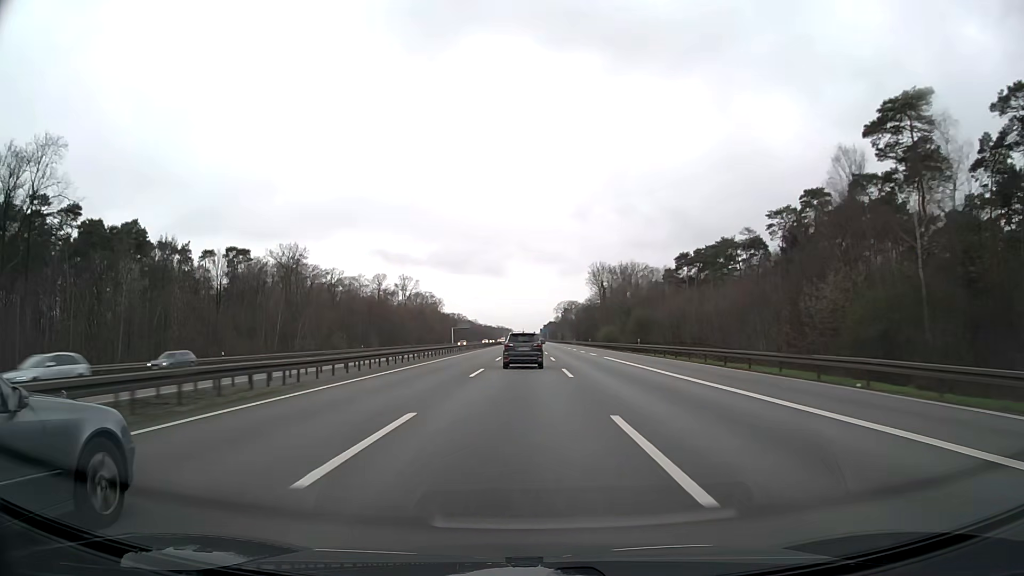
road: motorway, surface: asphalt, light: Day
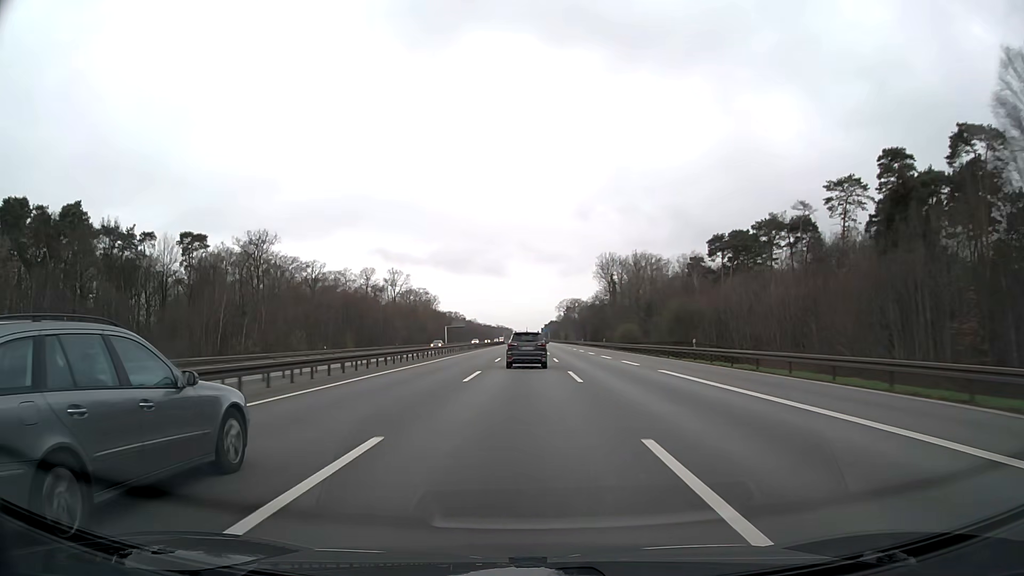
(0.0, +21.0) m; 0°
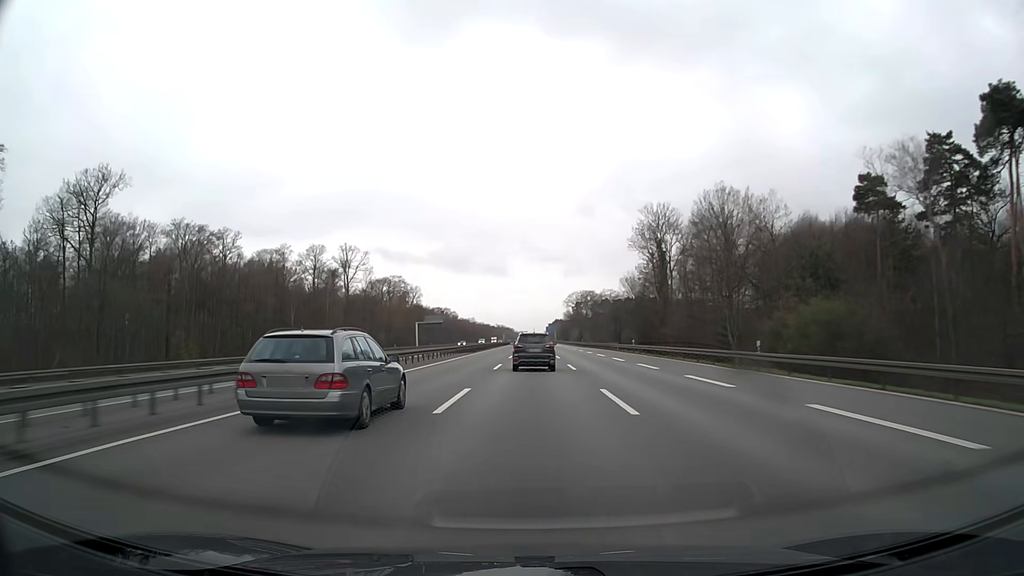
(0.0, +63.1) m; 0°
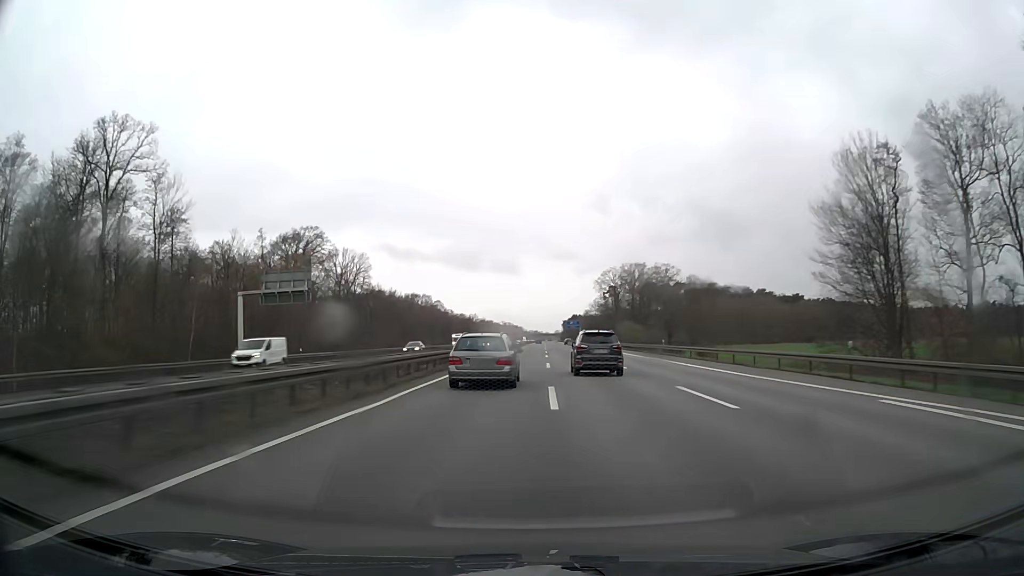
(-1.0, +107.7) m; -1°
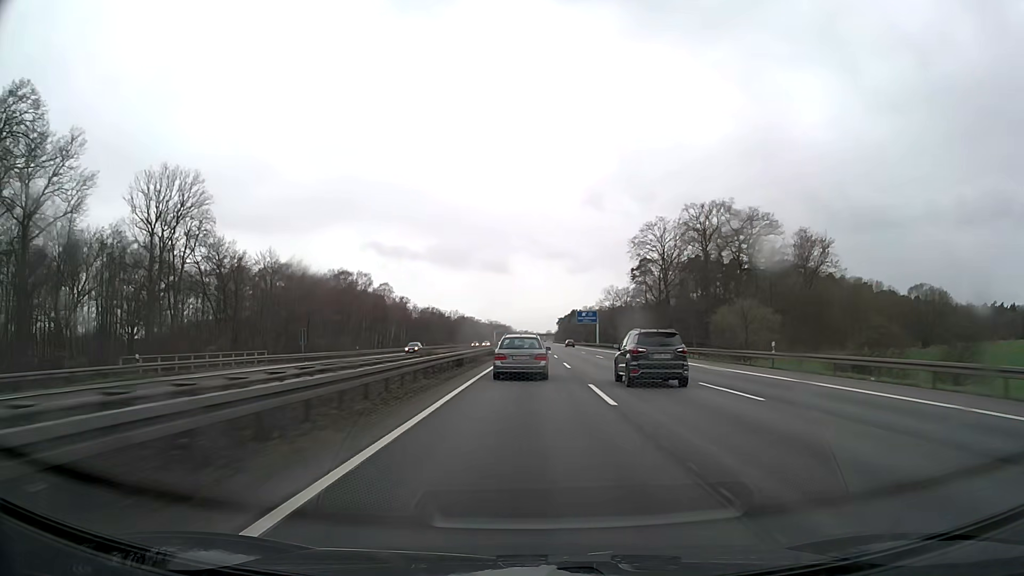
(+0.7, +88.8) m; +1°
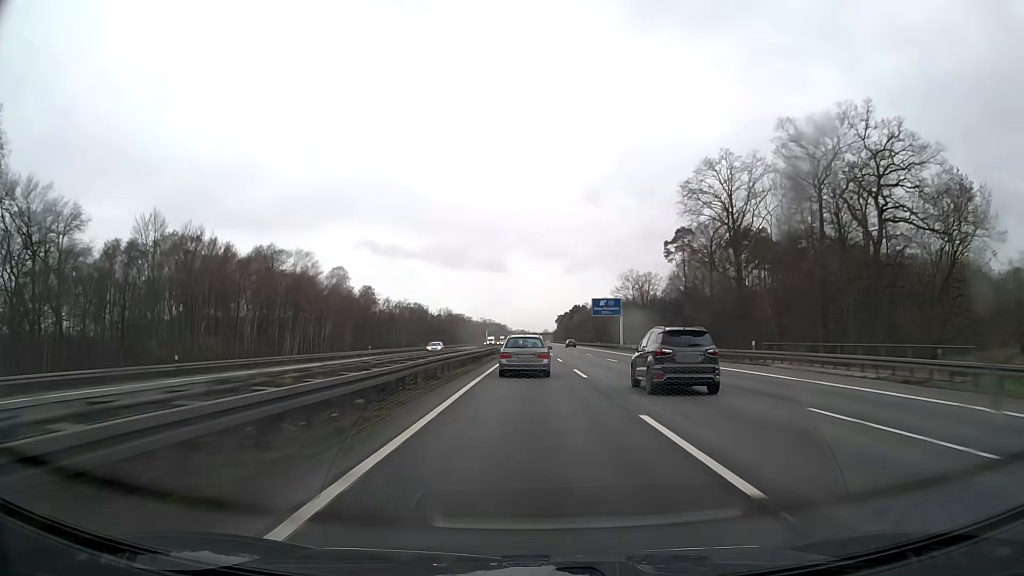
(+0.2, +44.7) m; 0°
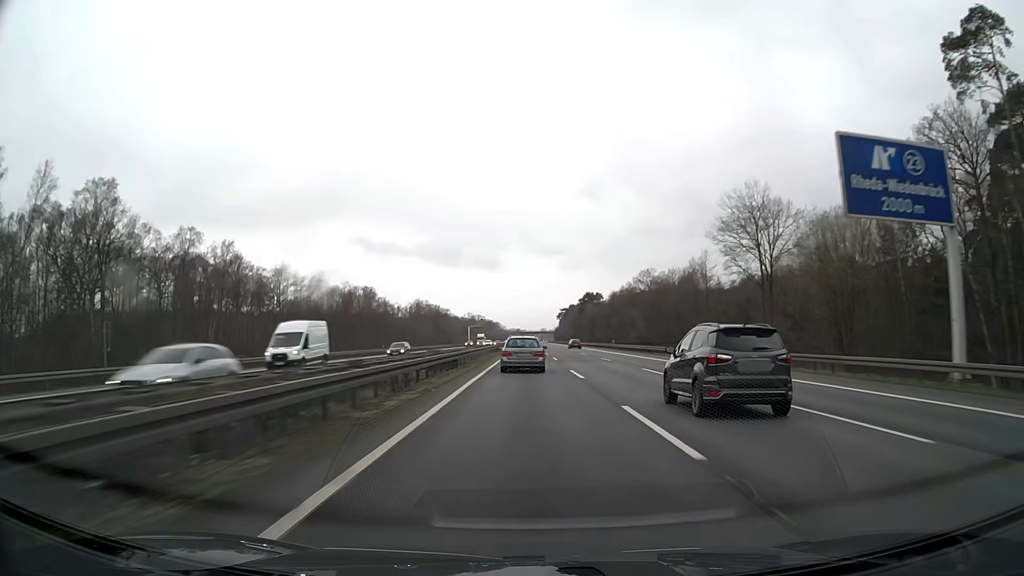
(+0.2, +89.2) m; 0°
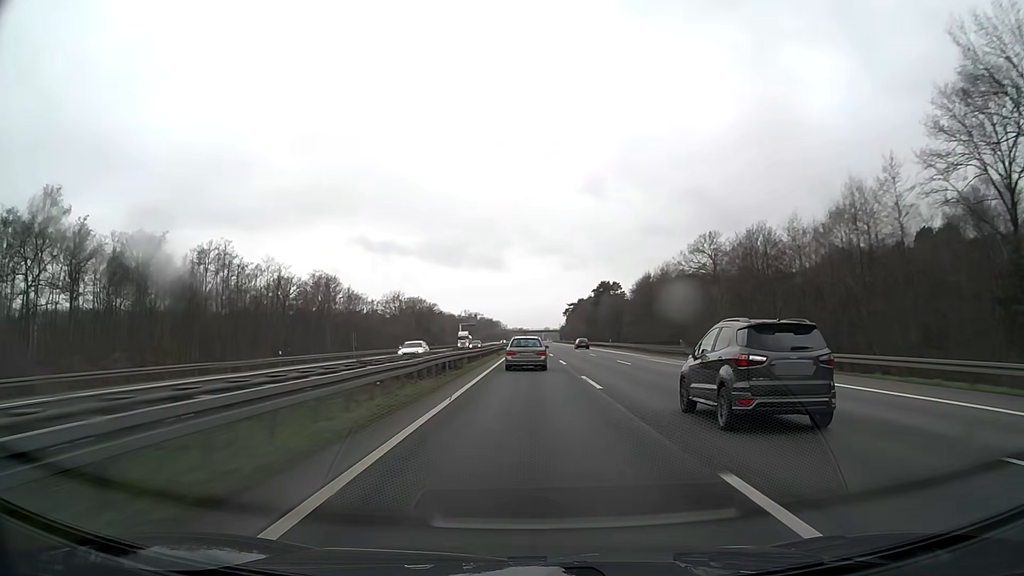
(0.0, +44.5) m; 0°
(0, +10) (0, +20) (0, +30) (0, +40) (0, +50) (0, +60) (0, +70) (0, +80) (0, +90) (0, +100) m
